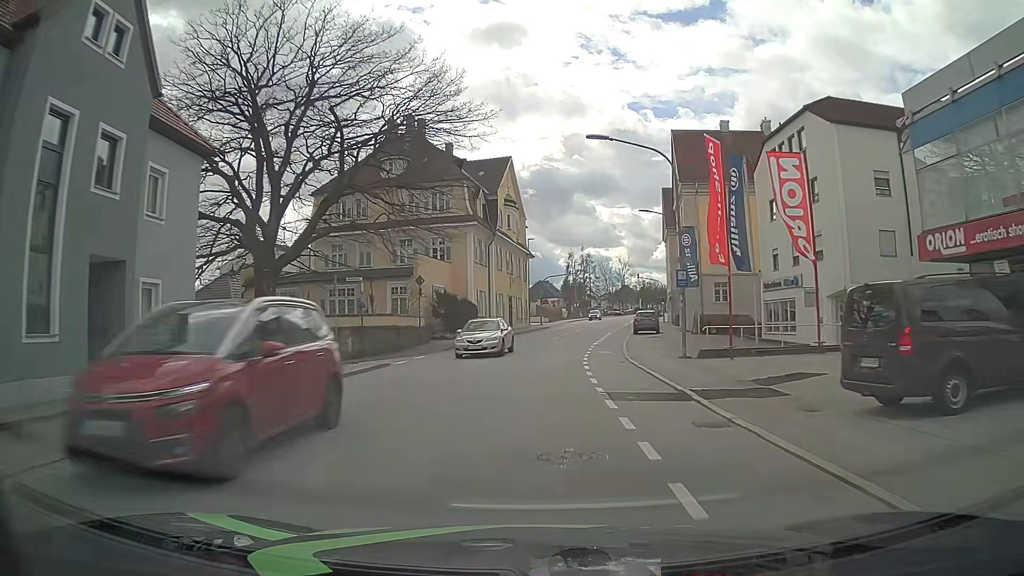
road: tertiary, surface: asphalt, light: Day
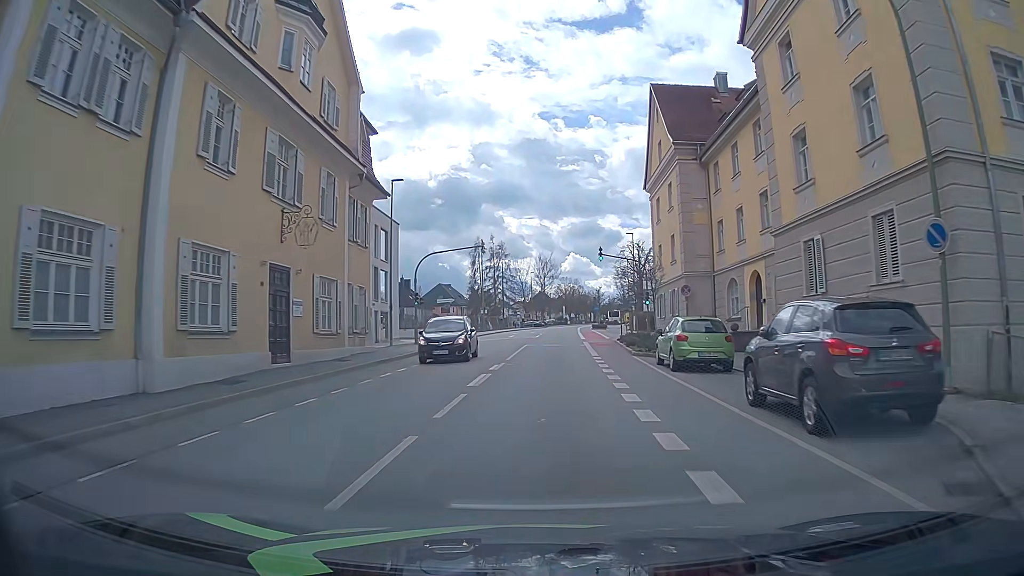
(+2.4, +38.8) m; +8°
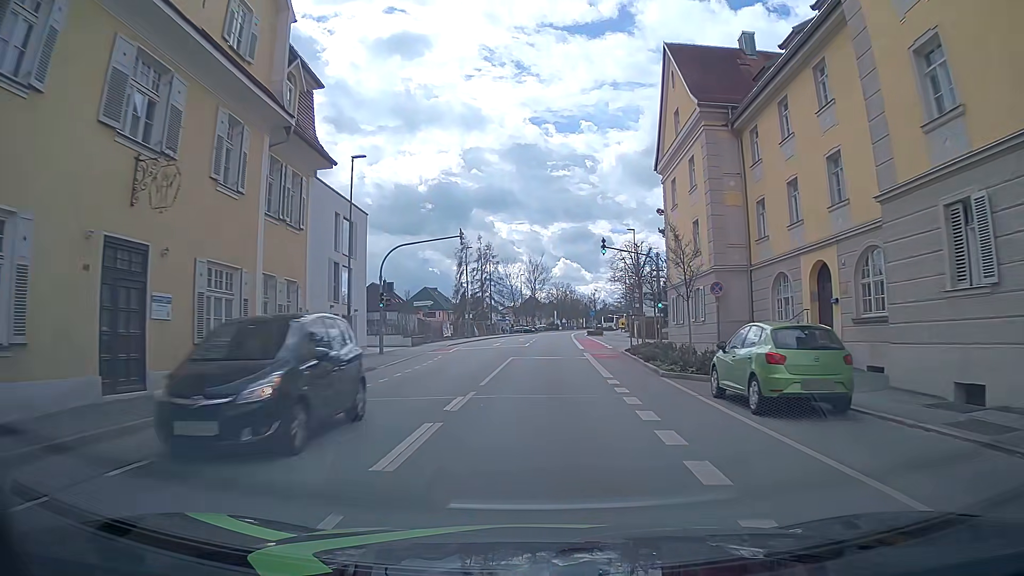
(0.0, +7.5) m; 0°
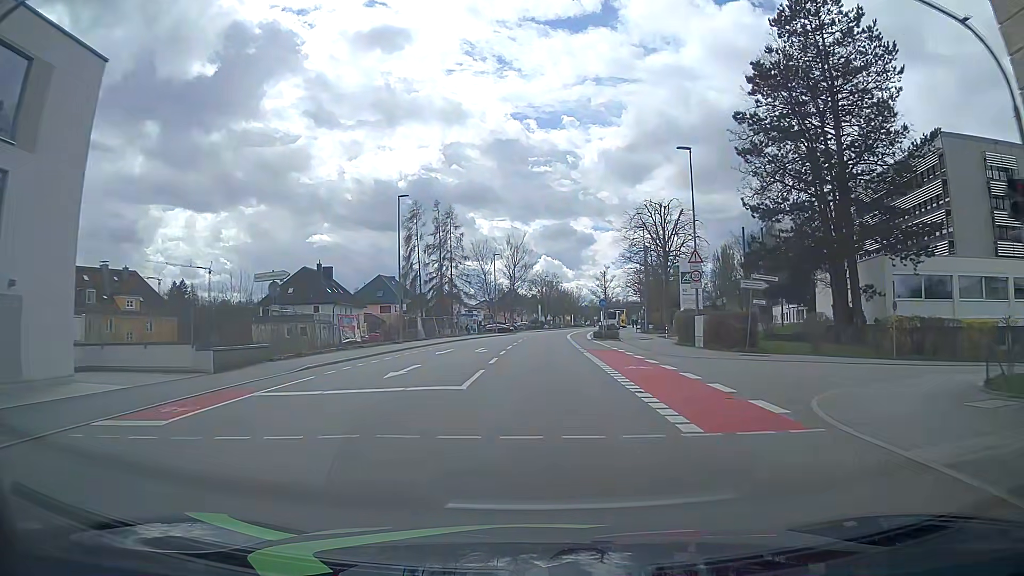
(+0.8, +30.0) m; +2°
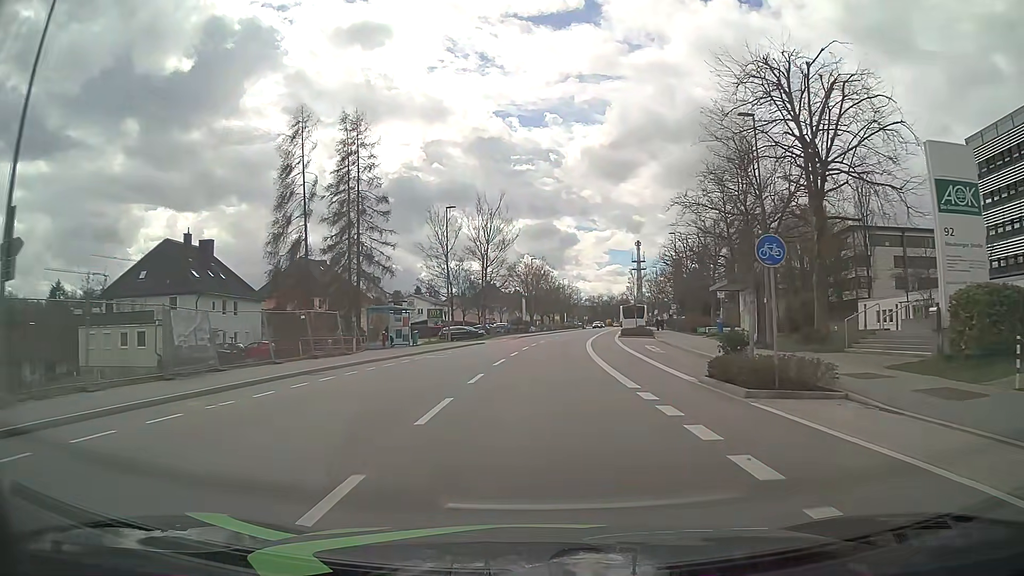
(+0.4, +36.6) m; +2°
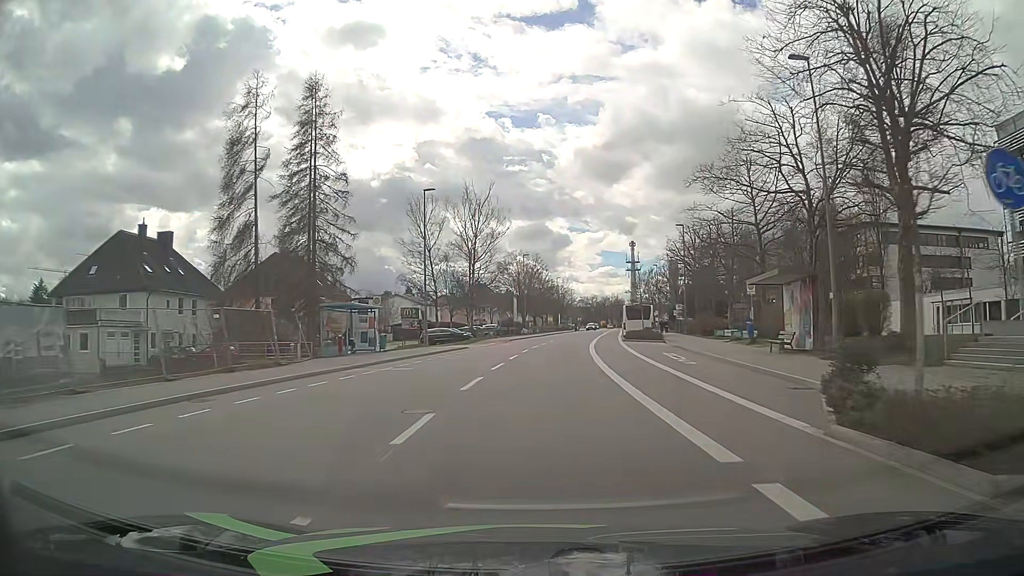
(0.0, +7.3) m; 0°
(0, +10) (0, +20) (+1, +30) (+2, +40) (+3, +50) (+4, +60) (+5, +70) (+6, +80) (+8, +90) (+9, +99) m
